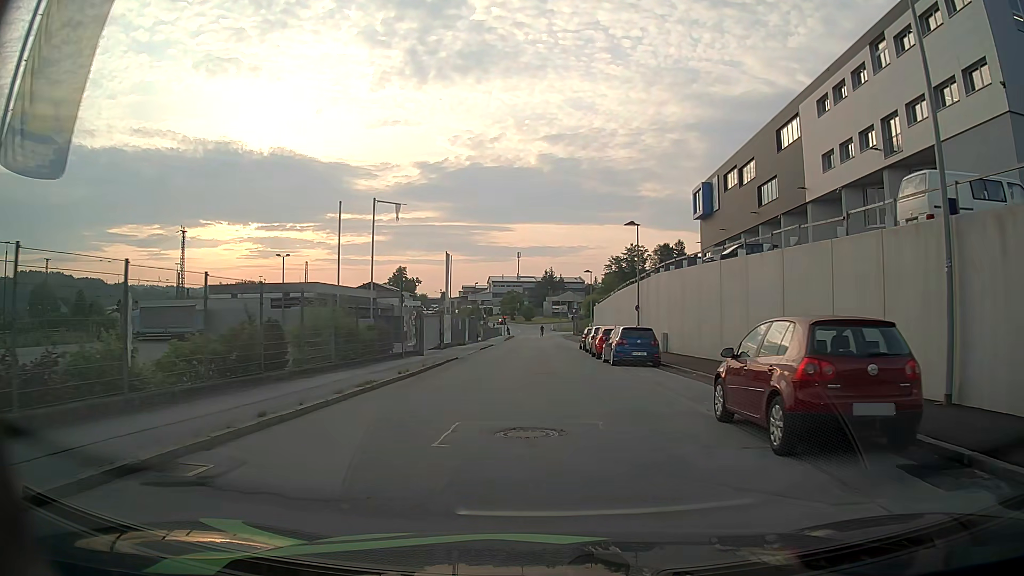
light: Day
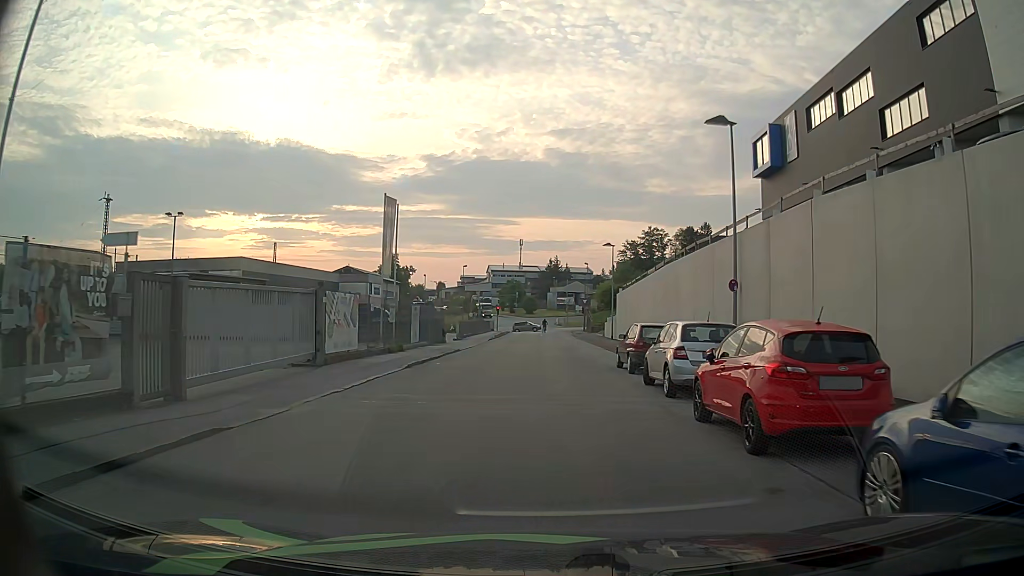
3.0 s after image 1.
(-0.2, +22.5) m; -1°
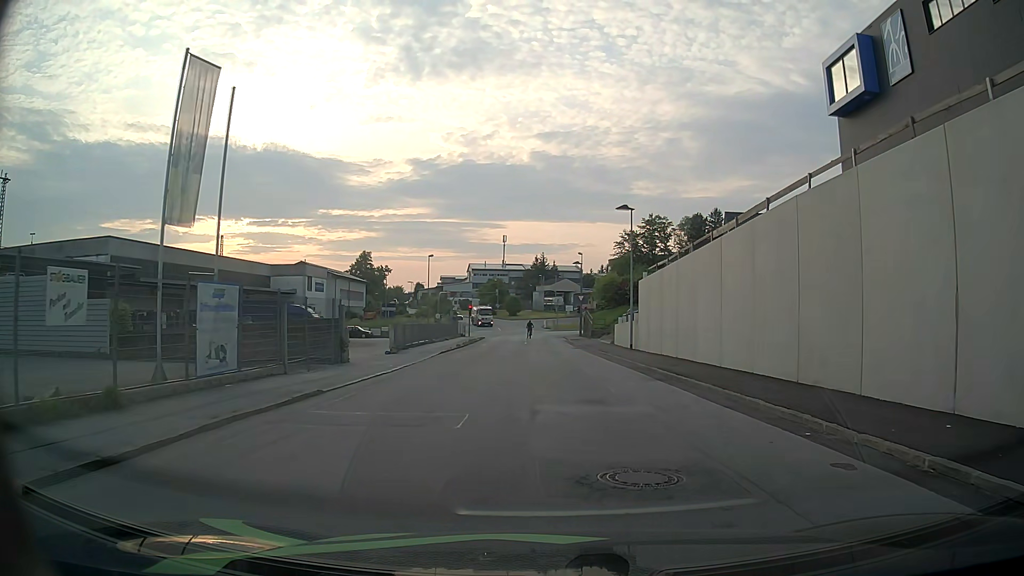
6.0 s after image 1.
(-0.1, +19.6) m; +1°
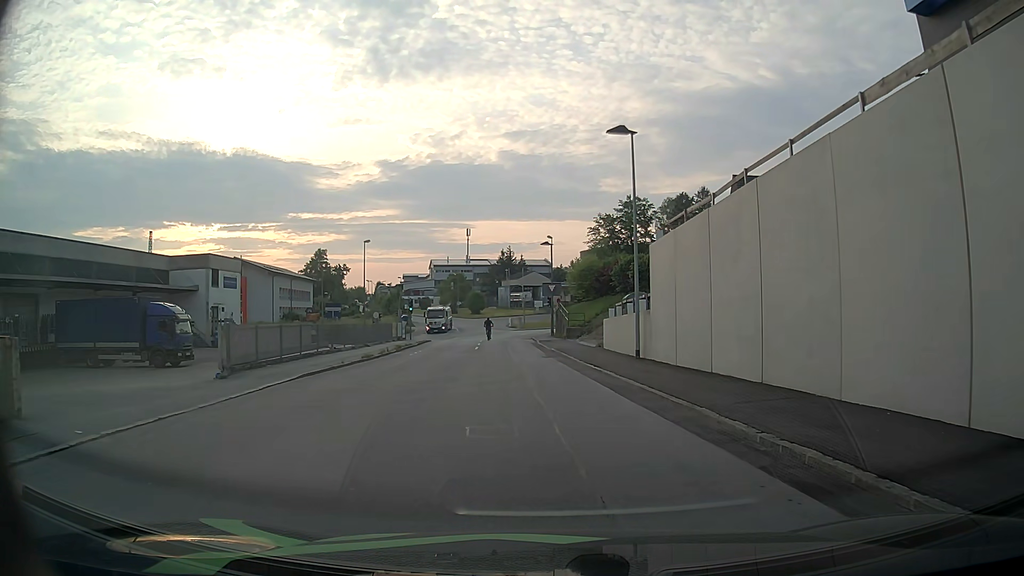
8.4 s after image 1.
(+0.5, +15.3) m; +2°
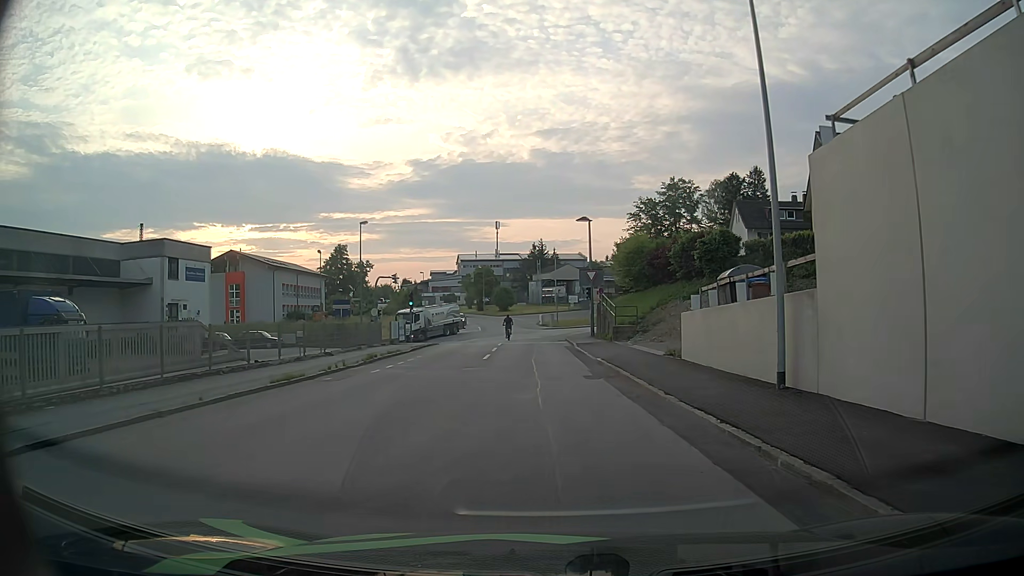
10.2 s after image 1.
(-0.3, +12.1) m; -3°
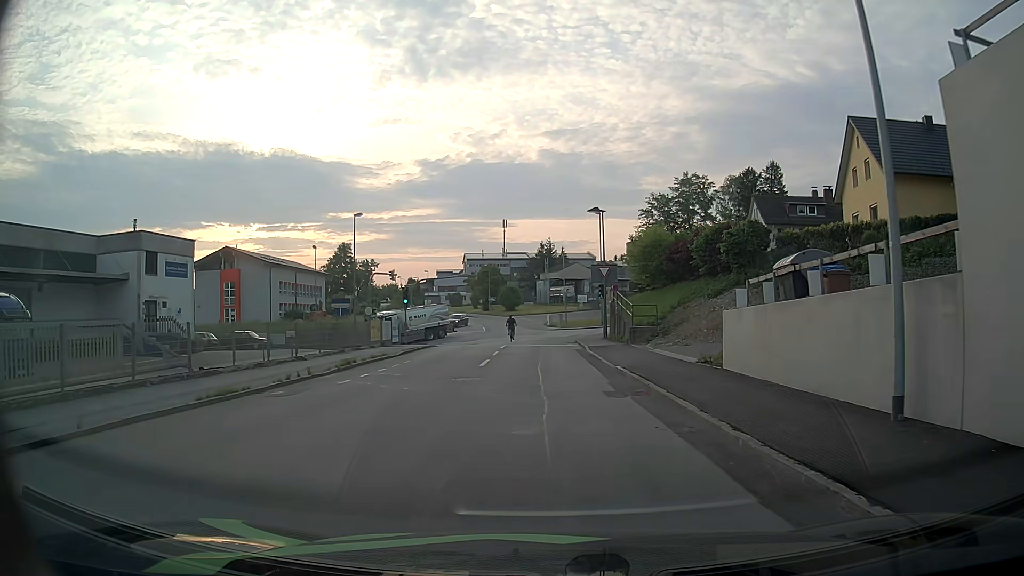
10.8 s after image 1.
(0.0, +4.0) m; 0°
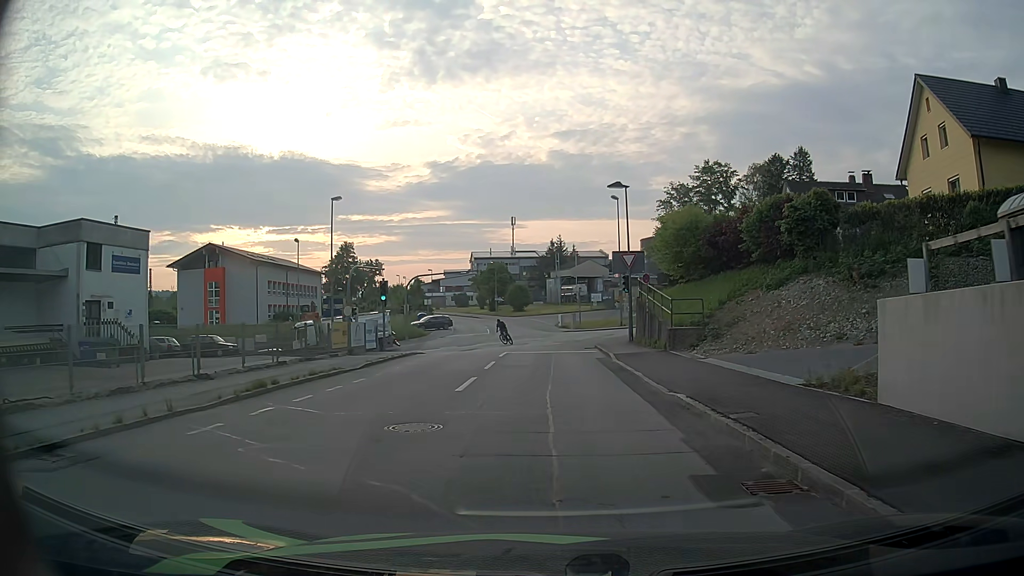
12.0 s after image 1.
(-0.1, +7.6) m; -1°
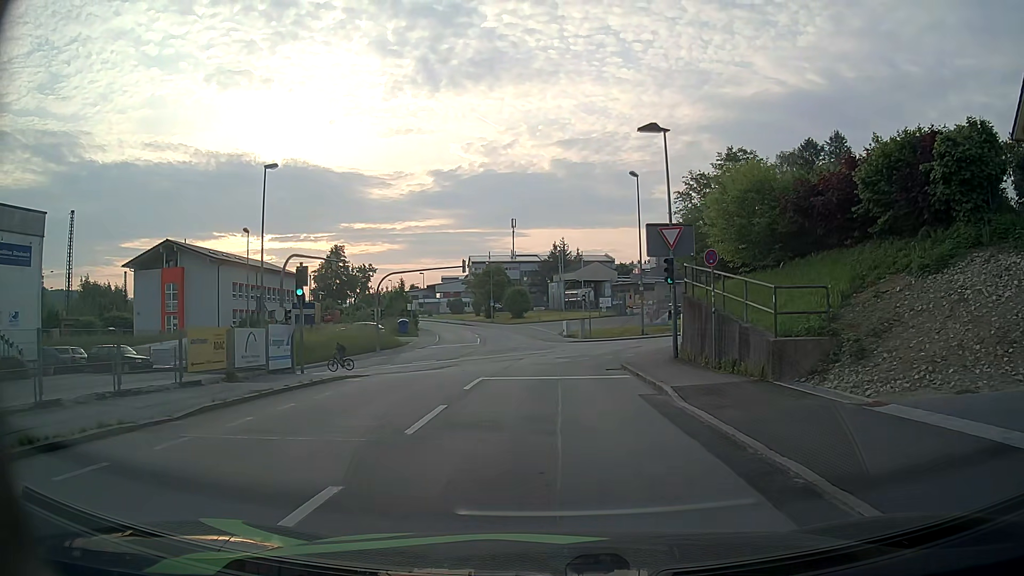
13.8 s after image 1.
(-0.1, +11.1) m; 0°
